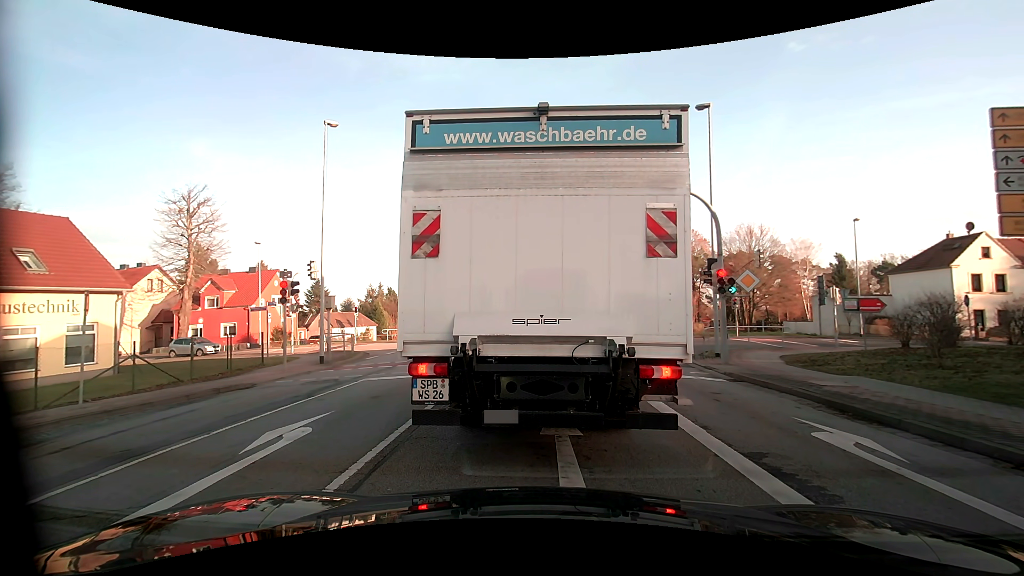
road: primary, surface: asphalt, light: Day
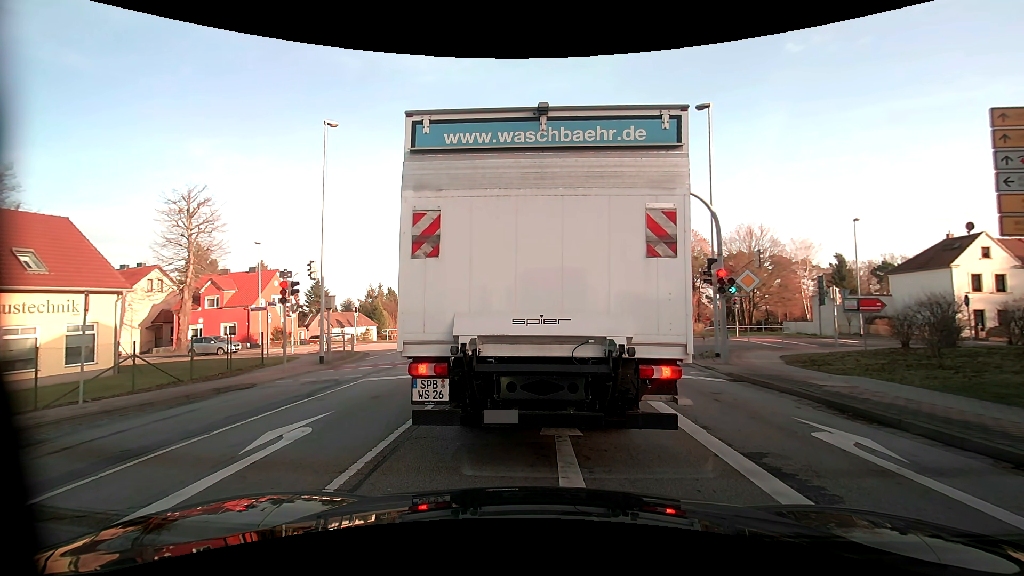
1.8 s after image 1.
(0.0, 0.0) m; 0°
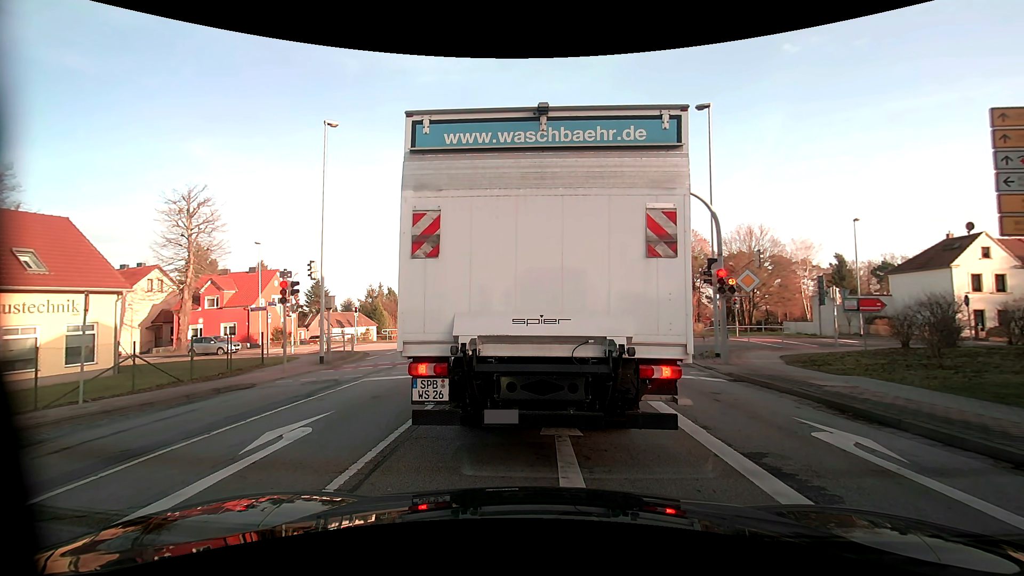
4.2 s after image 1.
(0.0, 0.0) m; 0°
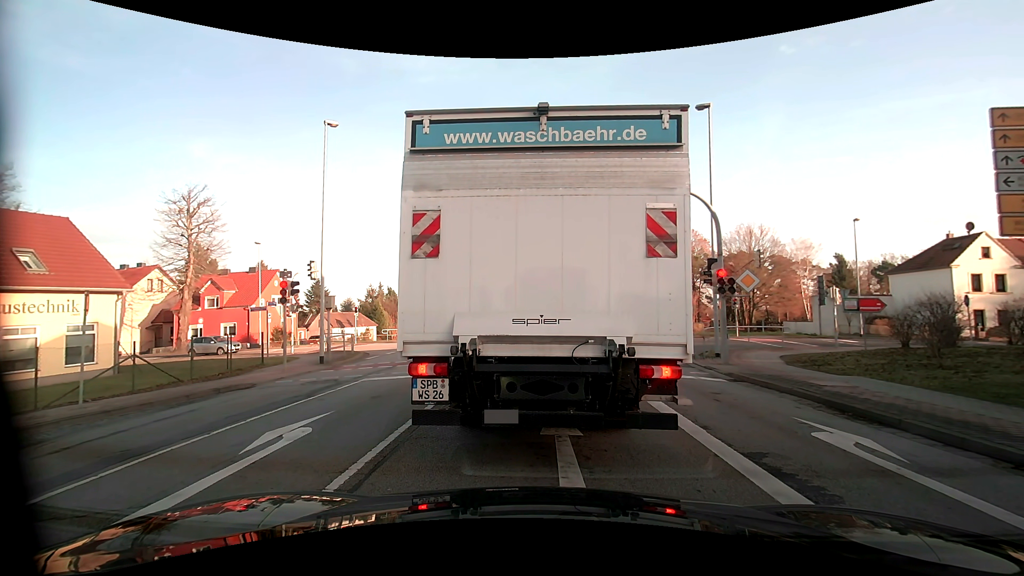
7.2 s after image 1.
(0.0, 0.0) m; 0°
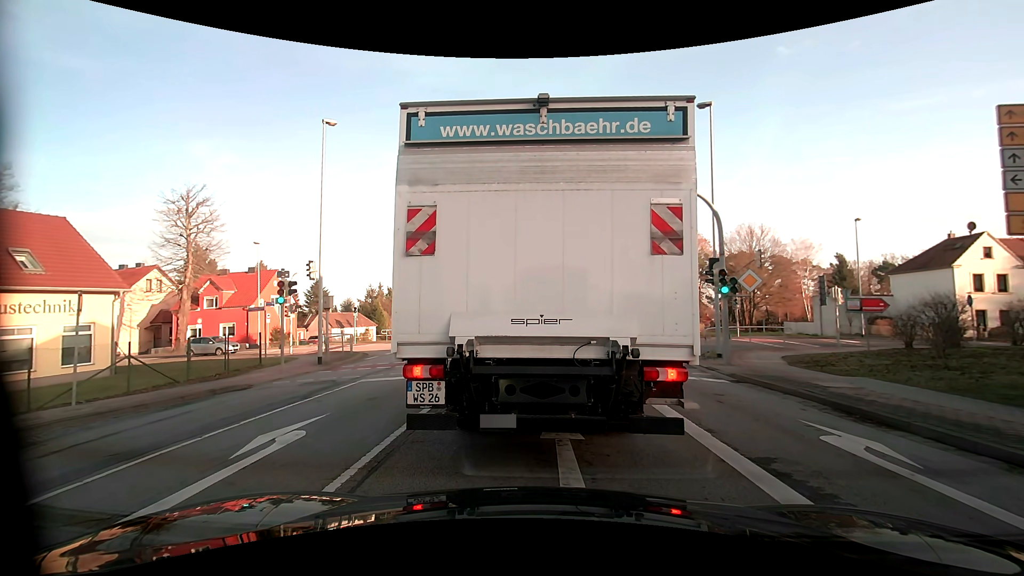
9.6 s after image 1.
(0.0, +0.1) m; 0°
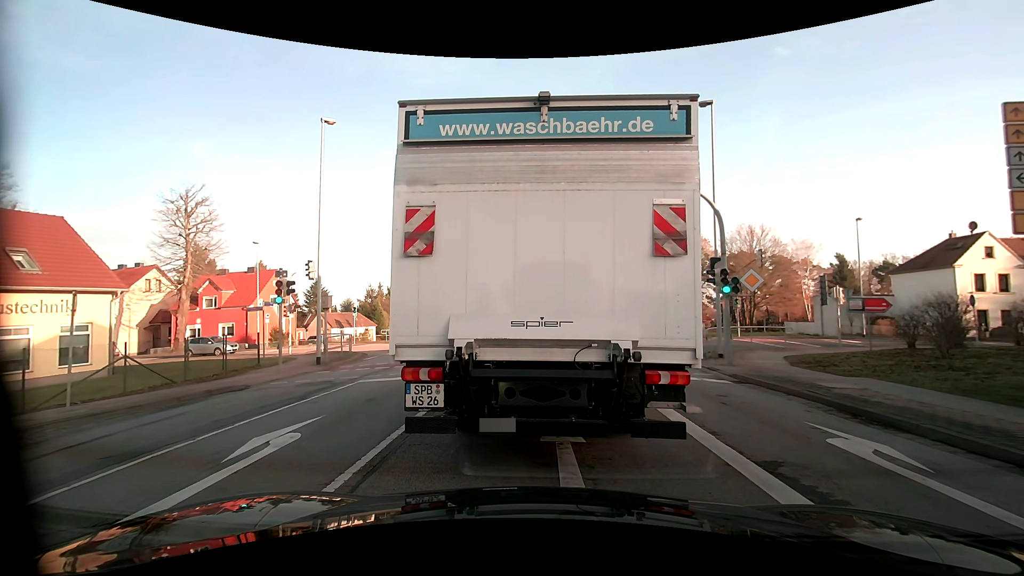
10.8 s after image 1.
(0.0, +0.1) m; 0°
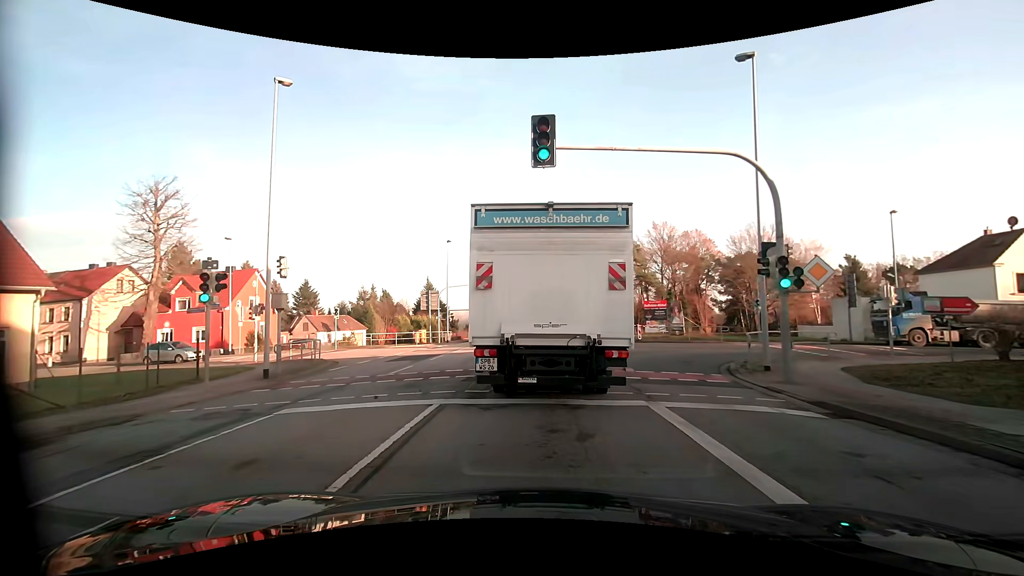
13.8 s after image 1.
(0.0, +4.4) m; 0°
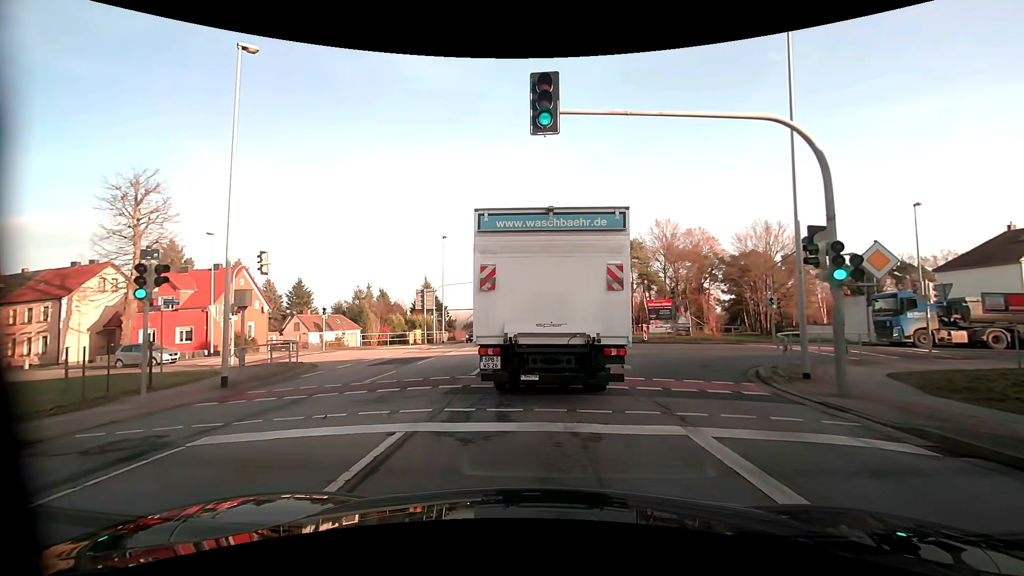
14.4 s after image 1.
(0.0, +2.3) m; 0°
(0, +10) (0, +20) (0, +30) (+1, +40) (0, +50) (0, +60) (0, +70) (0, +80) (0, +90) (+1, +100) m
